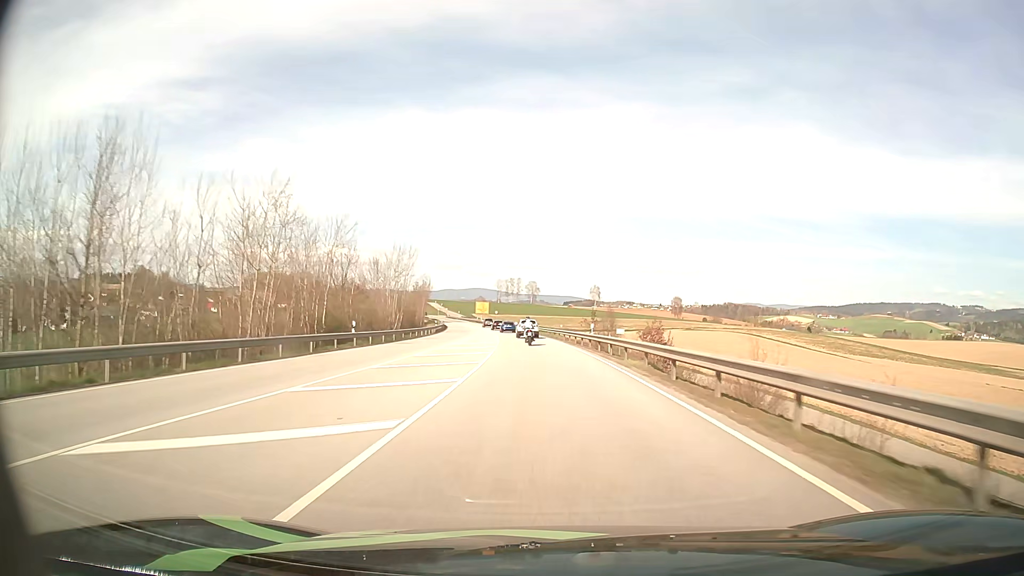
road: primary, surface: asphalt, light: Day
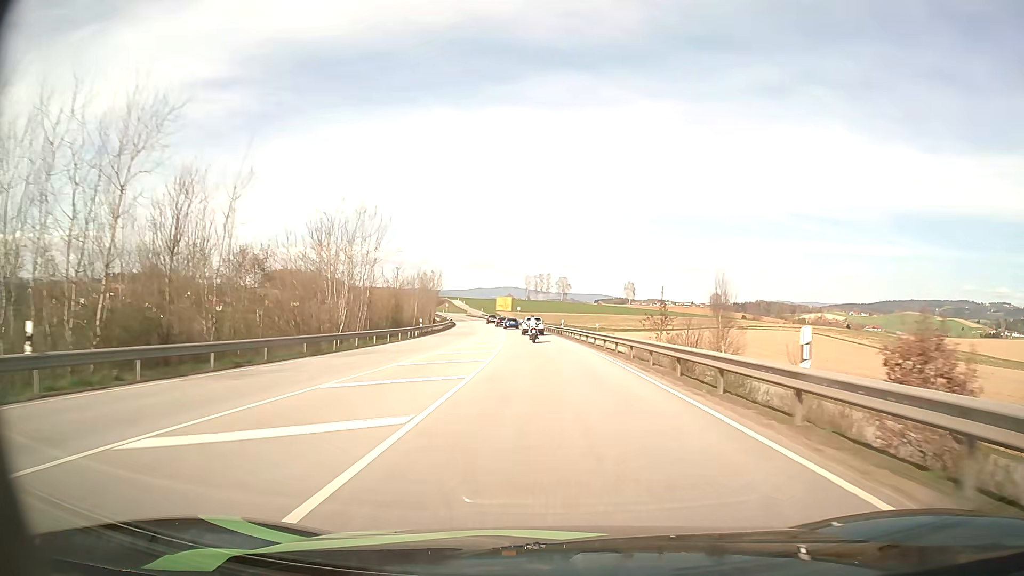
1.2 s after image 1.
(-0.6, +27.7) m; -3°
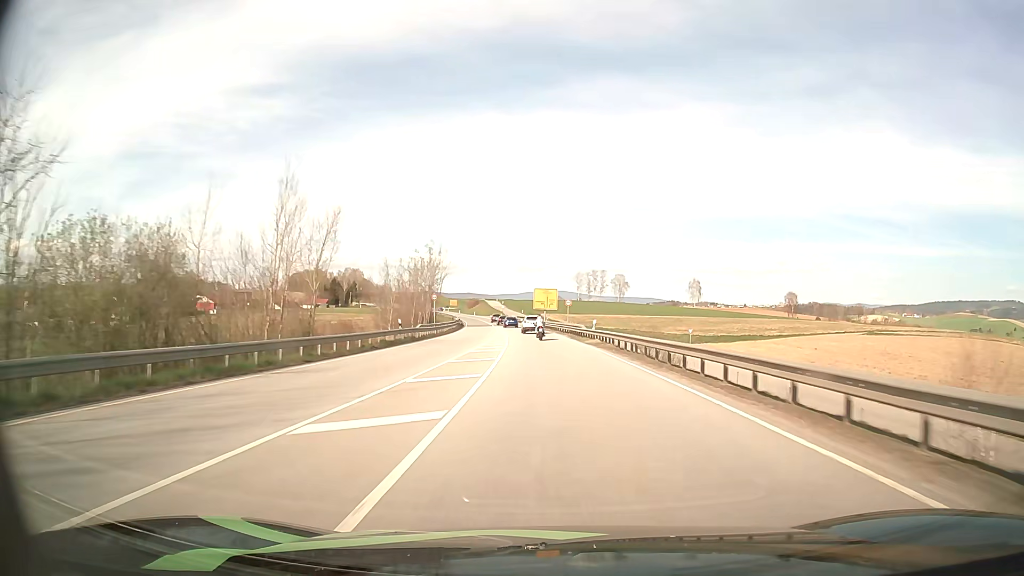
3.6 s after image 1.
(-2.2, +54.7) m; -4°
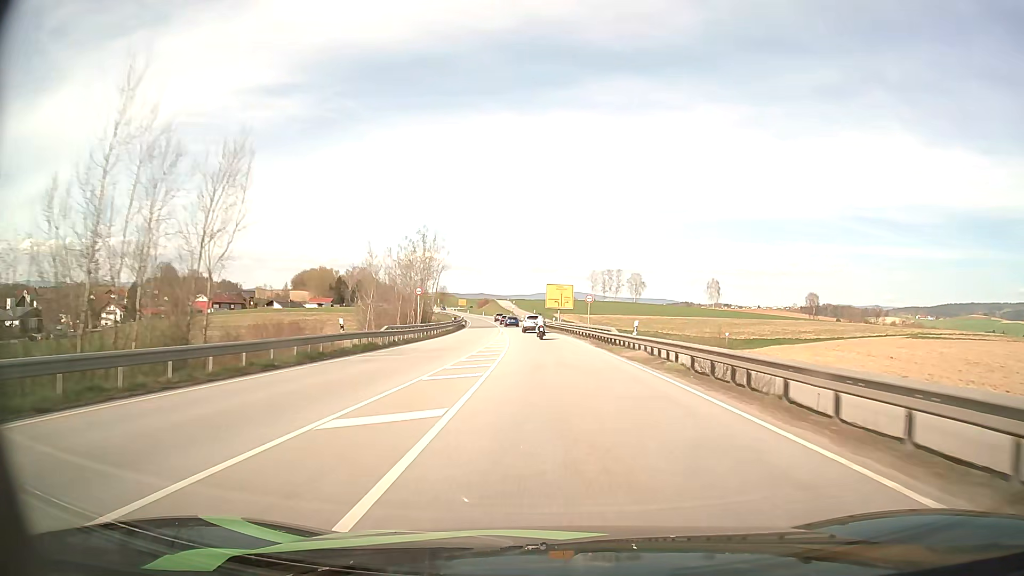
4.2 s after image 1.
(-0.1, +13.7) m; -1°
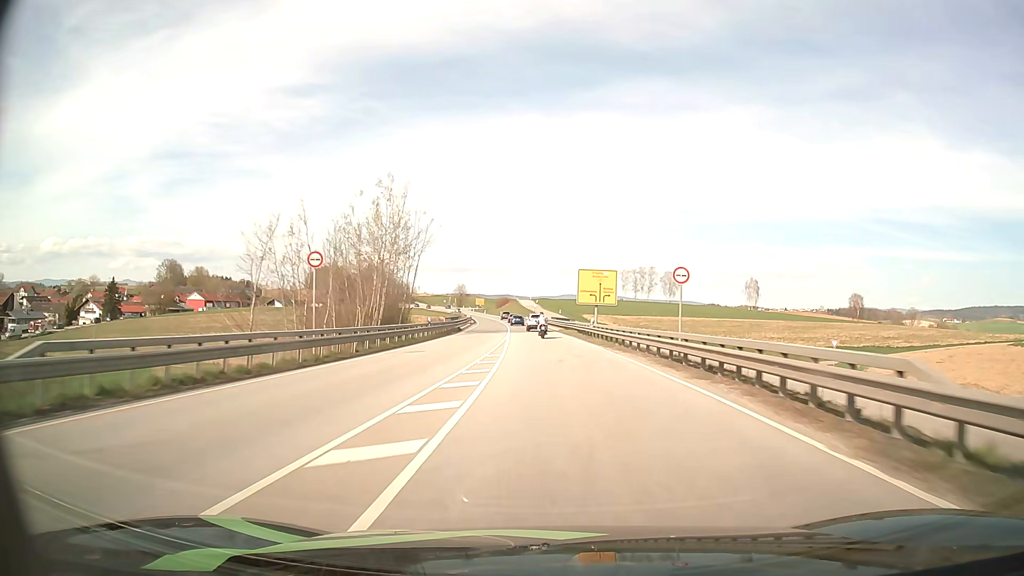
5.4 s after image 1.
(-0.5, +26.9) m; -2°
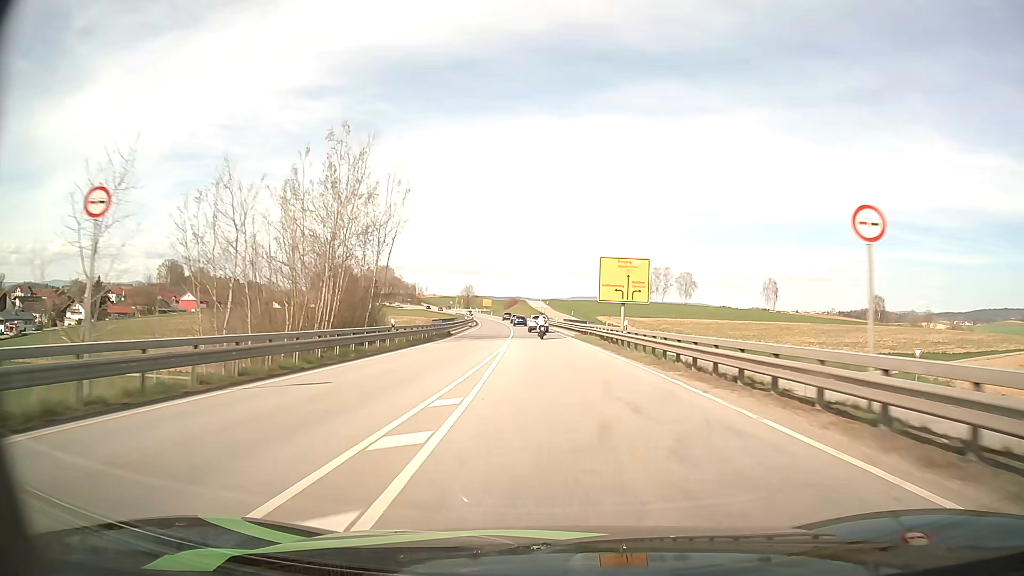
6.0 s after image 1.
(-0.1, +13.2) m; -1°
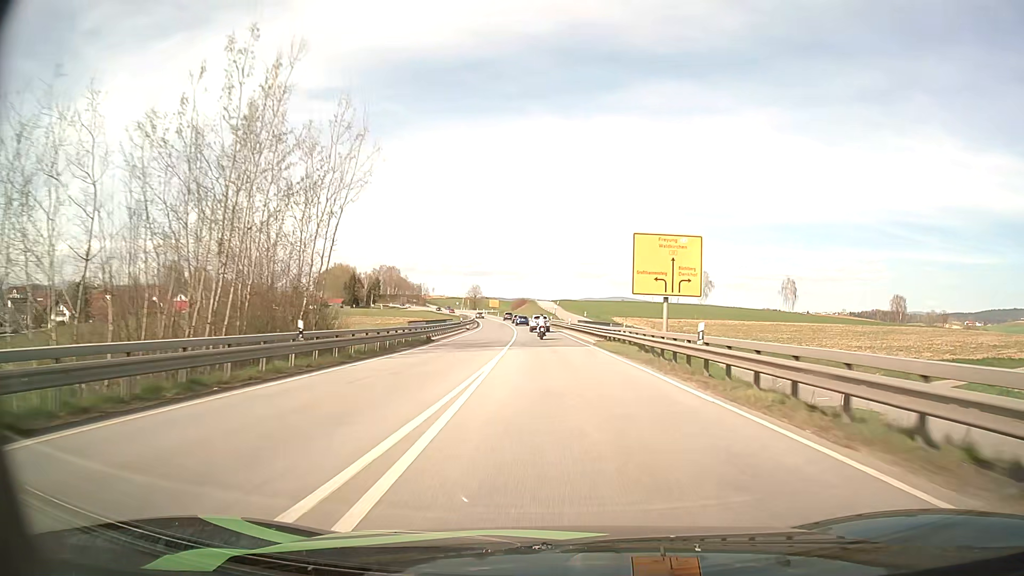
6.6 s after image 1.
(-0.1, +13.0) m; -1°
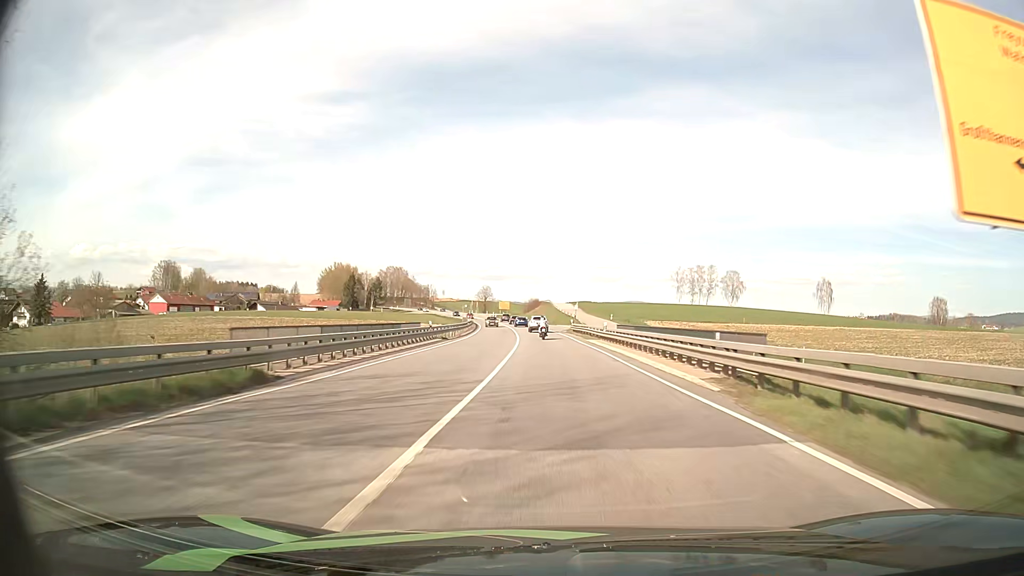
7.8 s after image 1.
(-0.3, +25.4) m; -1°
(0, +10) (0, +20) (0, +30) (0, +40) (-1, +50) (-1, +60) (-2, +70) (-3, +80) (-4, +90) (-5, +100) m
